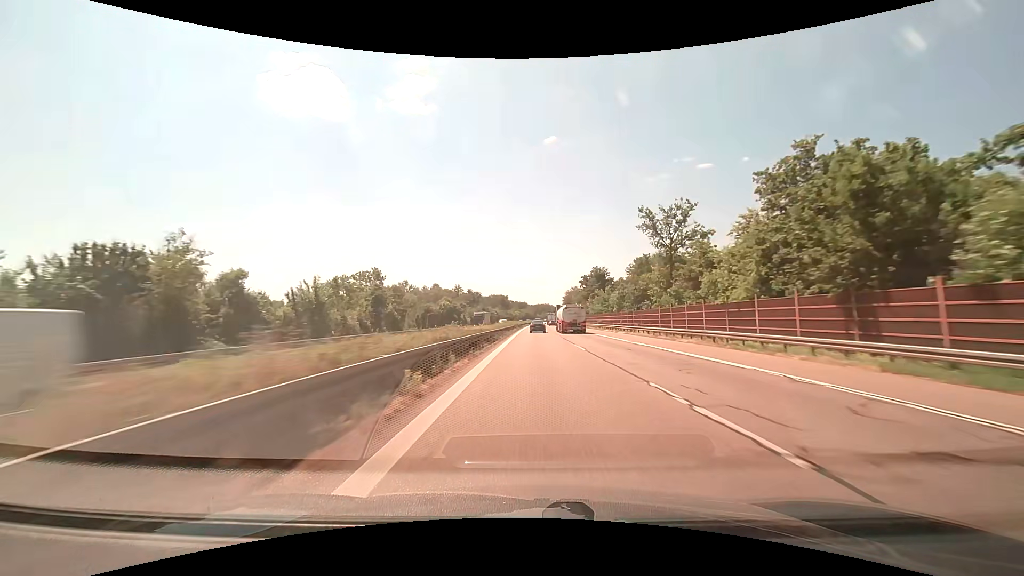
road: motorway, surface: asphalt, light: Day
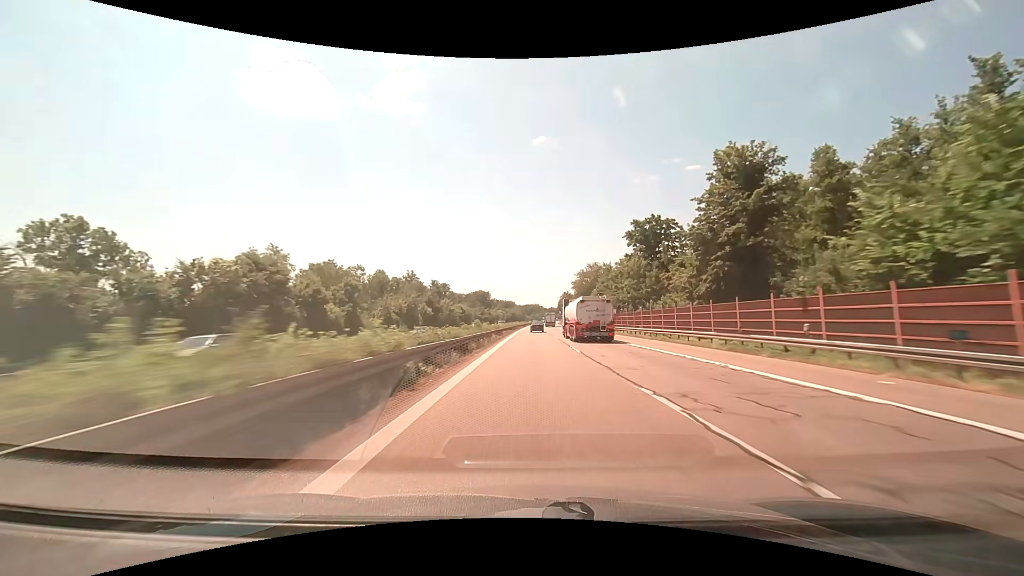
(+1.2, +91.1) m; +1°
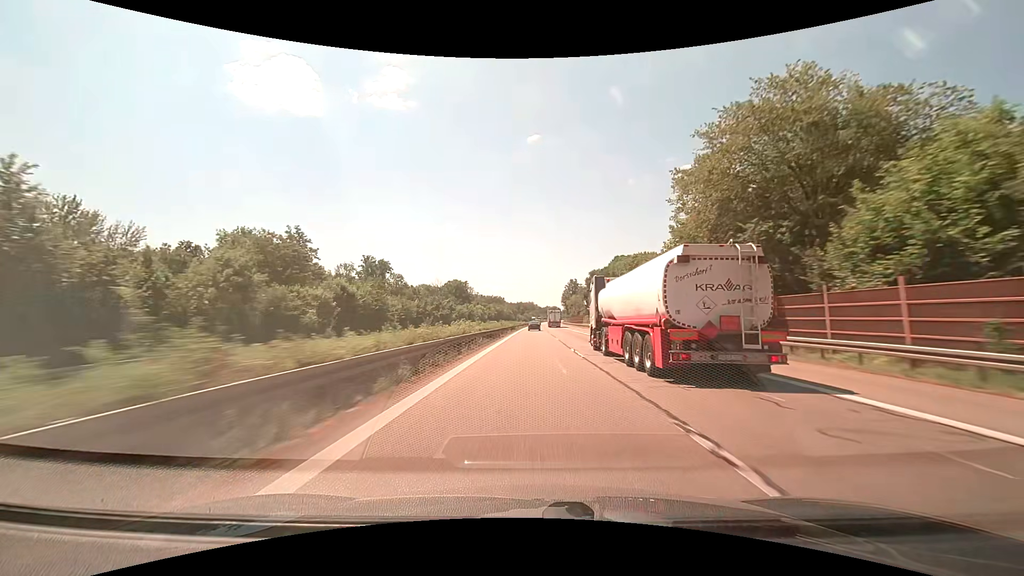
(+0.8, +93.5) m; +1°
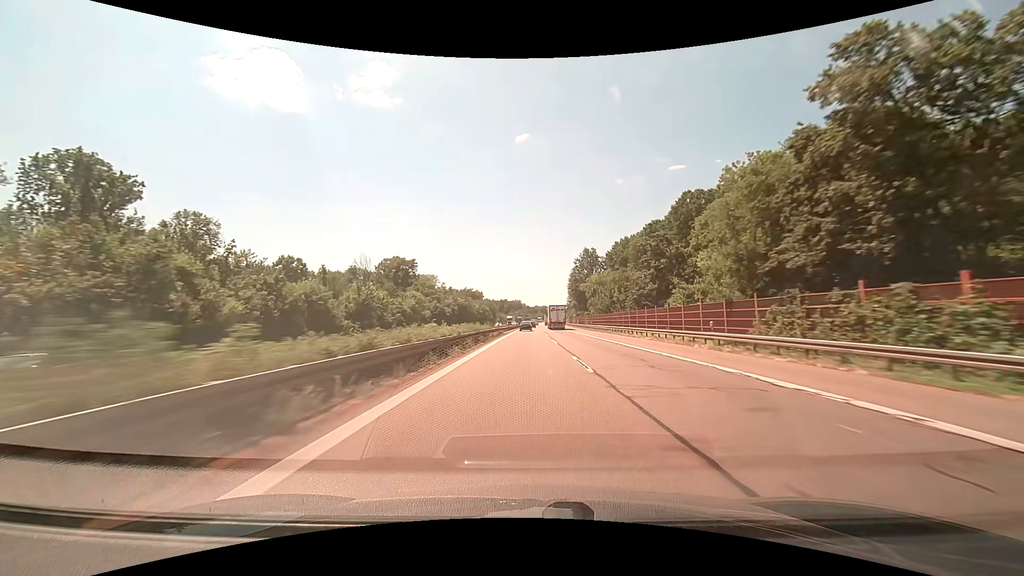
(+1.3, +96.1) m; +1°
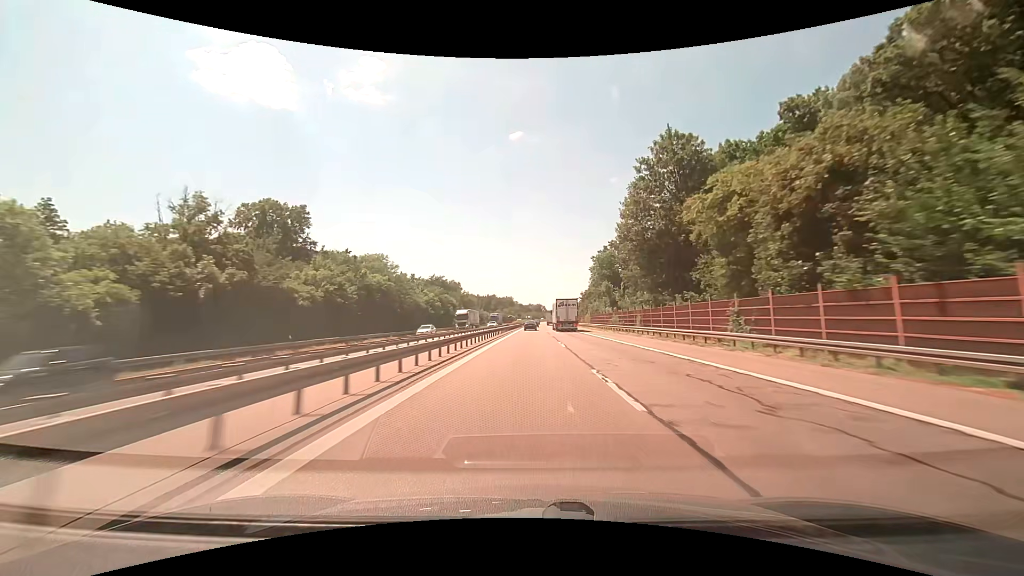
(+0.4, +77.7) m; +1°
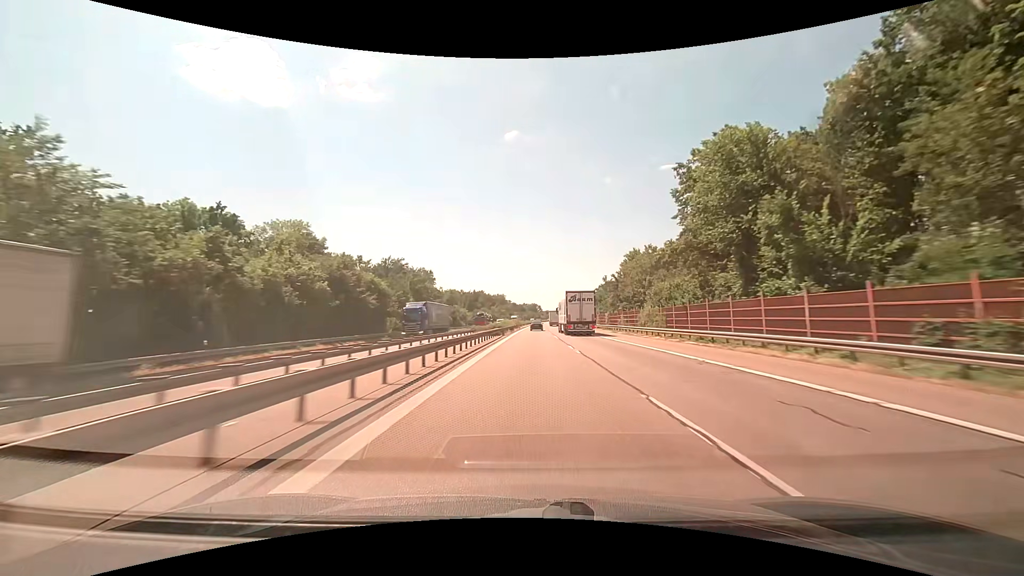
(+0.2, +58.7) m; +1°
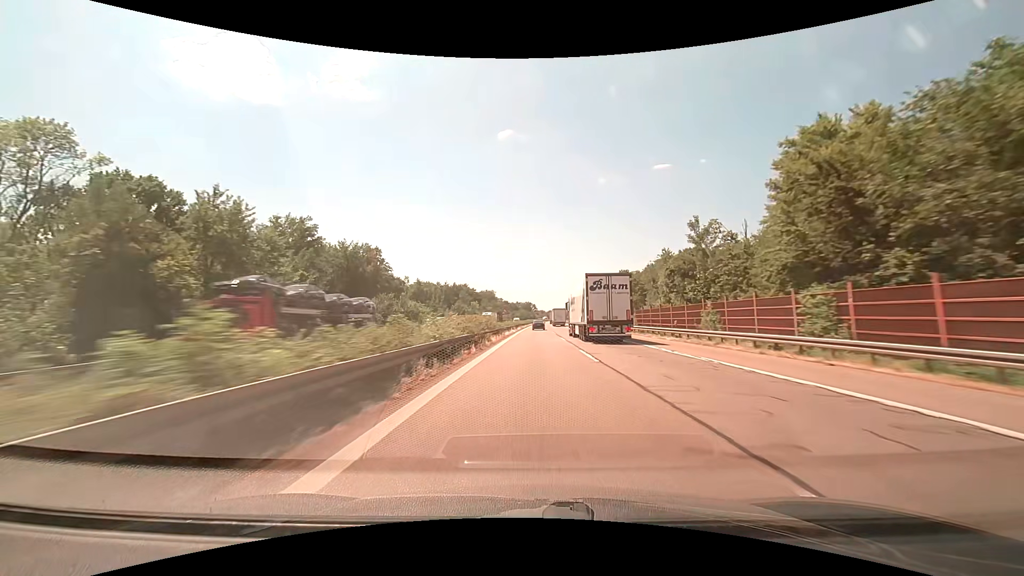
(+0.5, +58.8) m; +1°
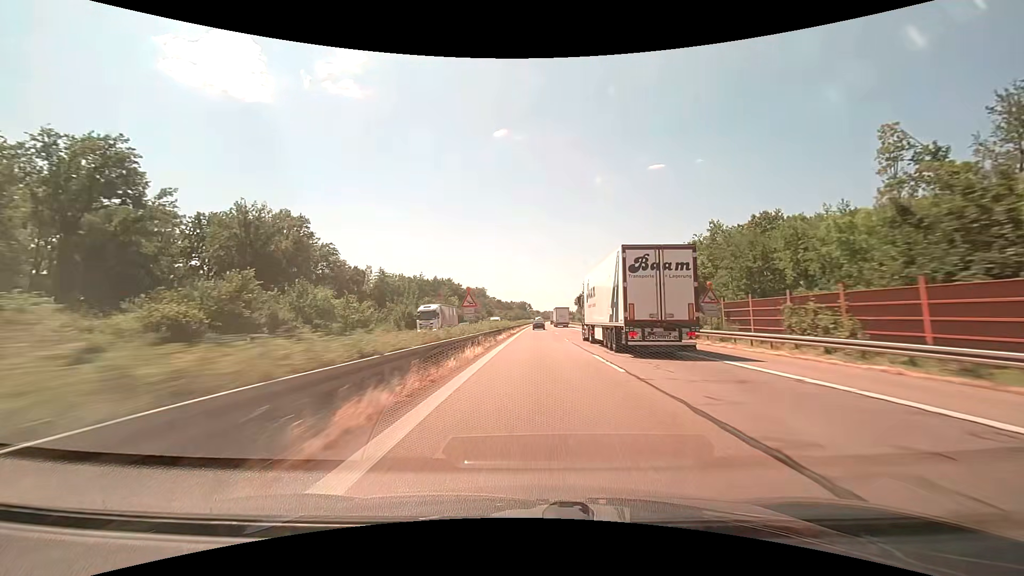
(+0.2, +39.3) m; +1°
(0, +10) (0, +20) (0, +30) (0, +40) (0, +50) (0, +60) (0, +70) (+1, +80) (+1, +90) (+1, +100) m
